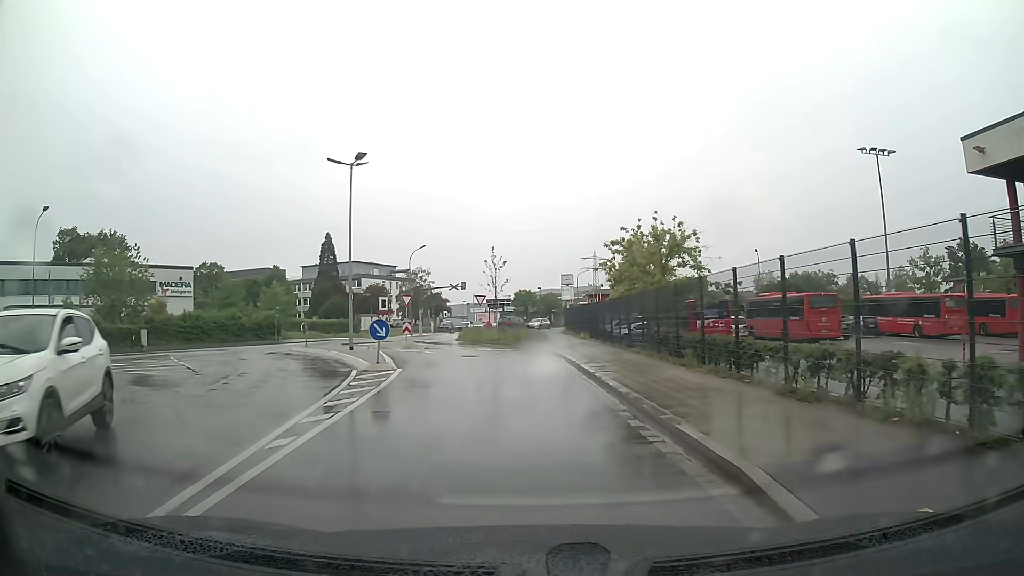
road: unclassified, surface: asphalt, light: Day
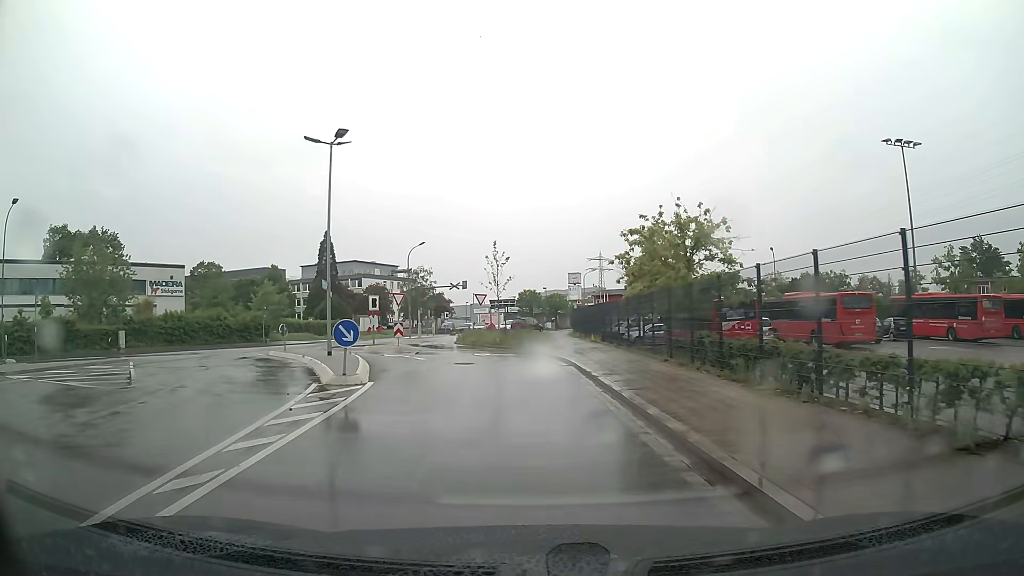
(-0.1, +3.9) m; -1°
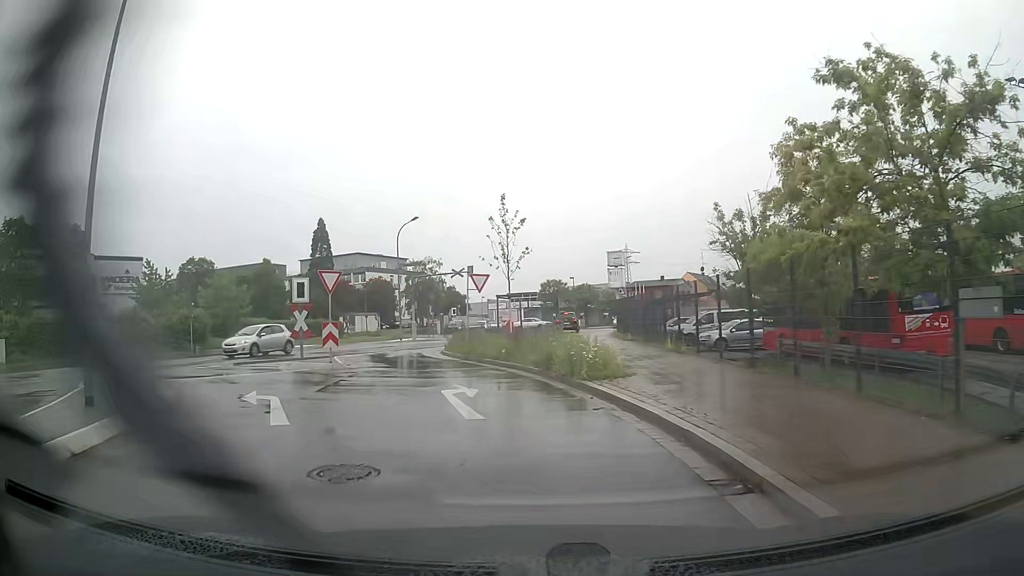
(-0.2, +15.9) m; -2°
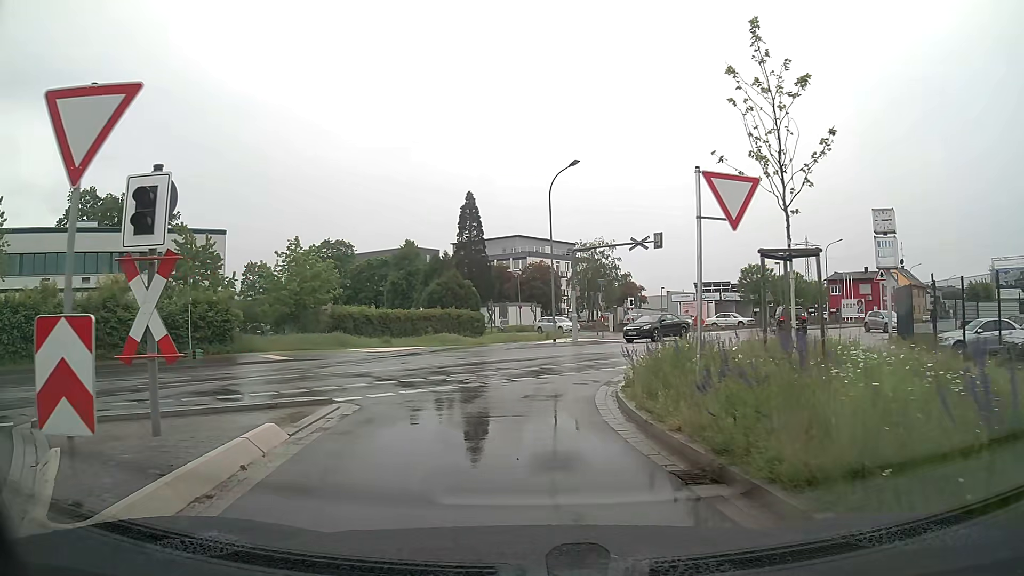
(-1.9, +17.1) m; -14°
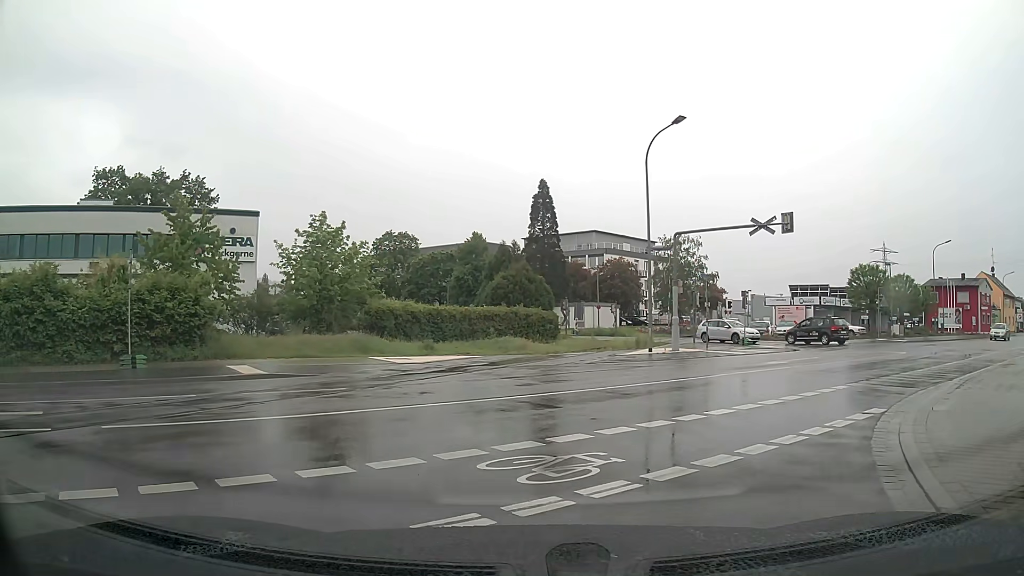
(-0.6, +8.3) m; -7°
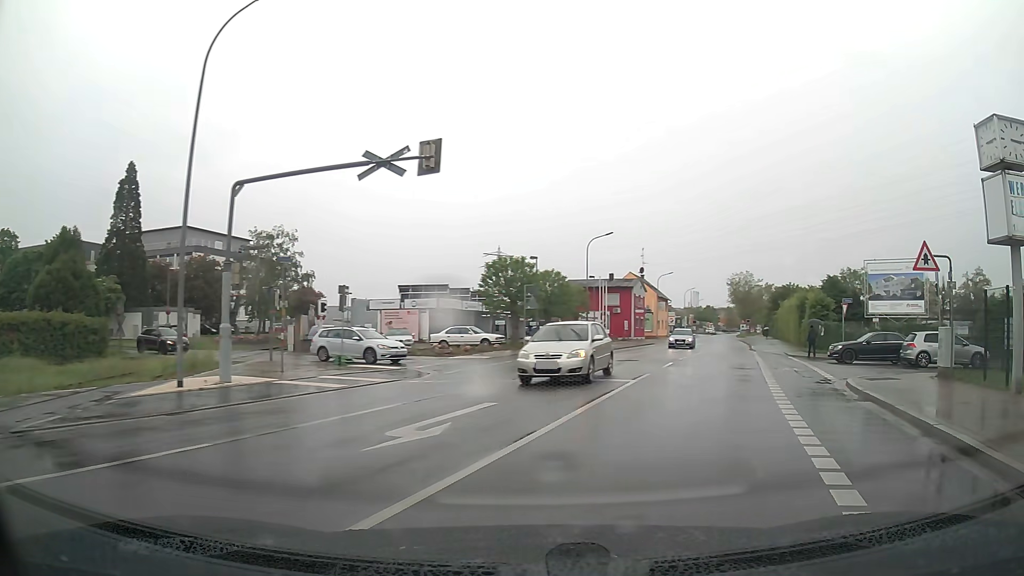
(+2.9, +12.1) m; +34°
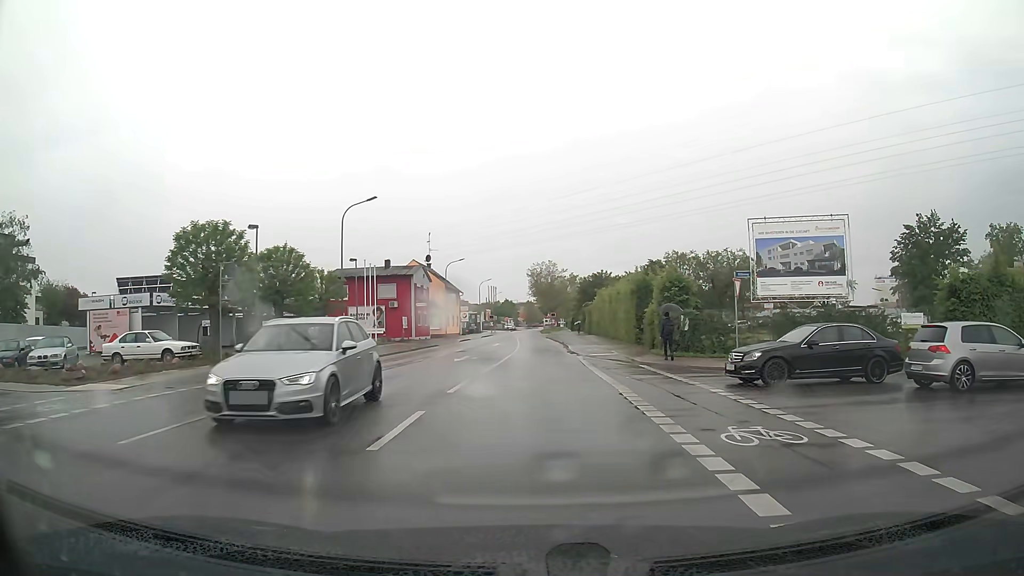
(+3.3, +14.9) m; +17°
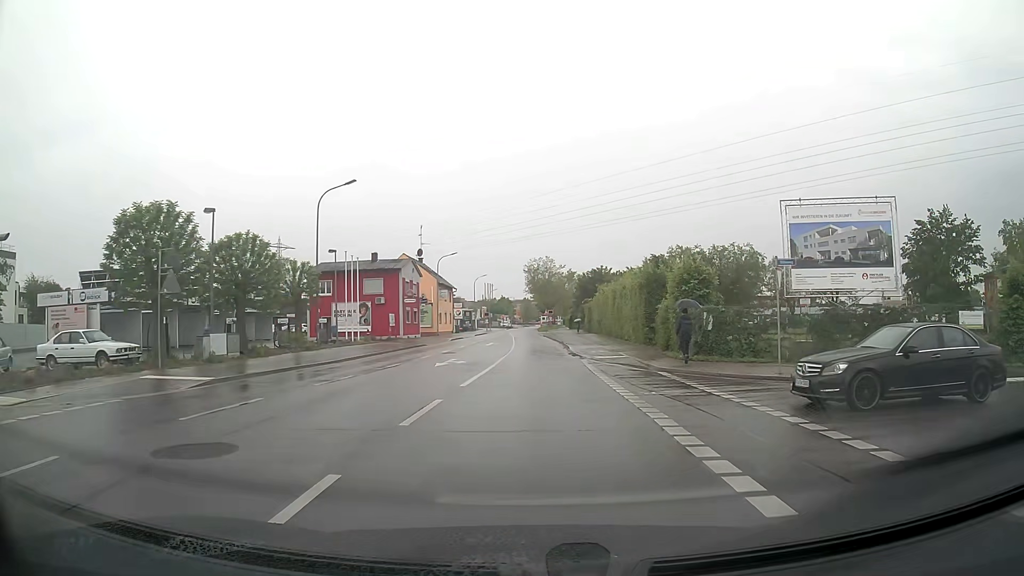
(0.0, +4.5) m; 0°
(0, +10) (0, +20) (0, +30) (+1, +40) (0, +50) (0, +60) (0, +70) (0, +80) (0, +90) (0, +100) m
